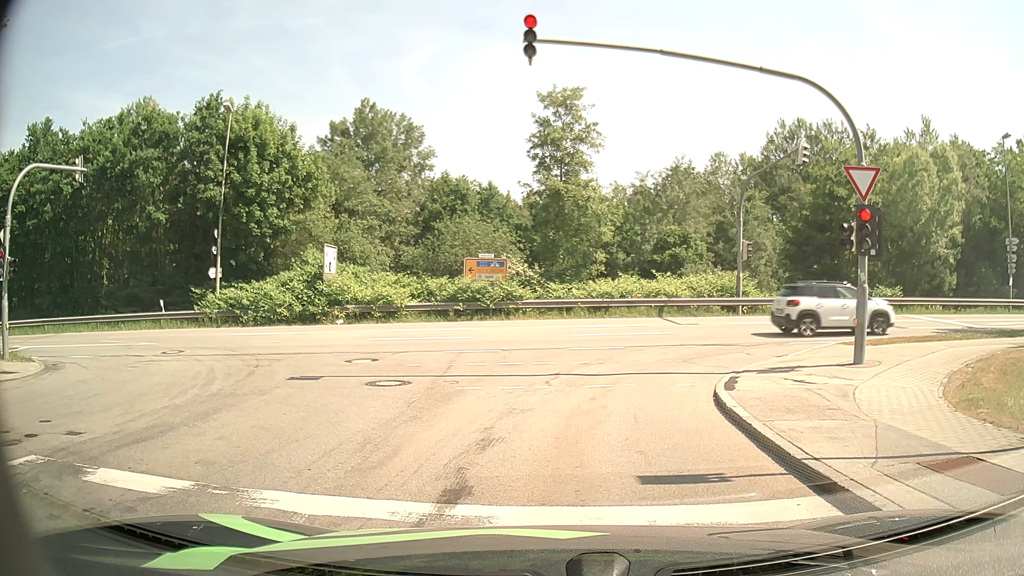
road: residential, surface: asphalt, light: Day
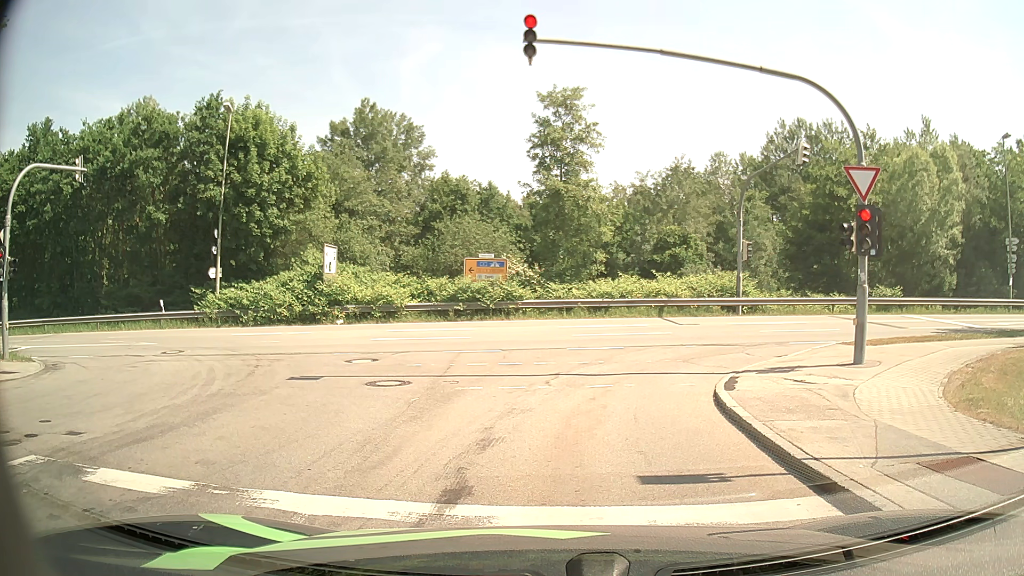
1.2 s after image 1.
(0.0, 0.0) m; 0°
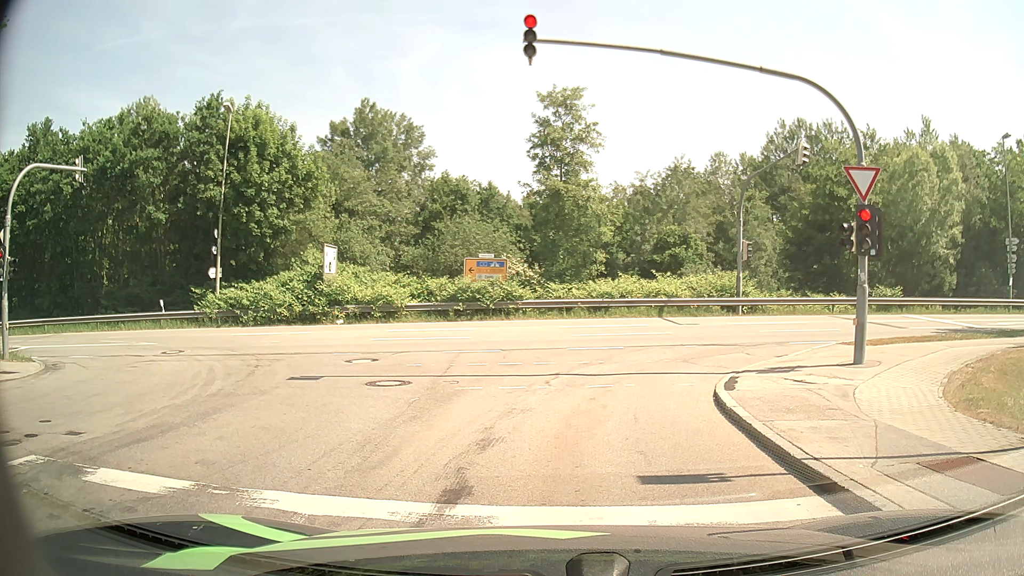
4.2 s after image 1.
(0.0, 0.0) m; 0°
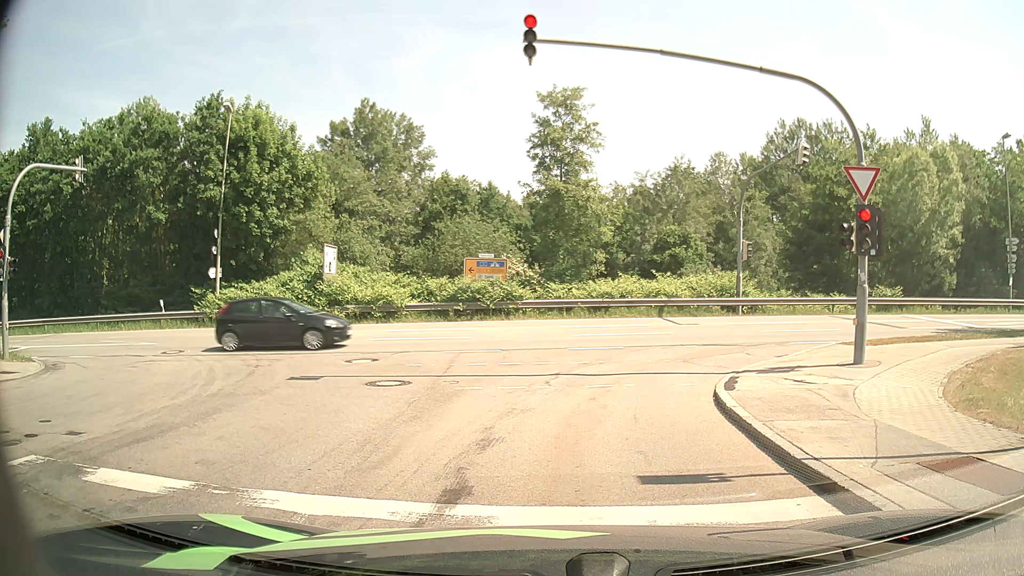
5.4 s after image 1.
(0.0, 0.0) m; 0°
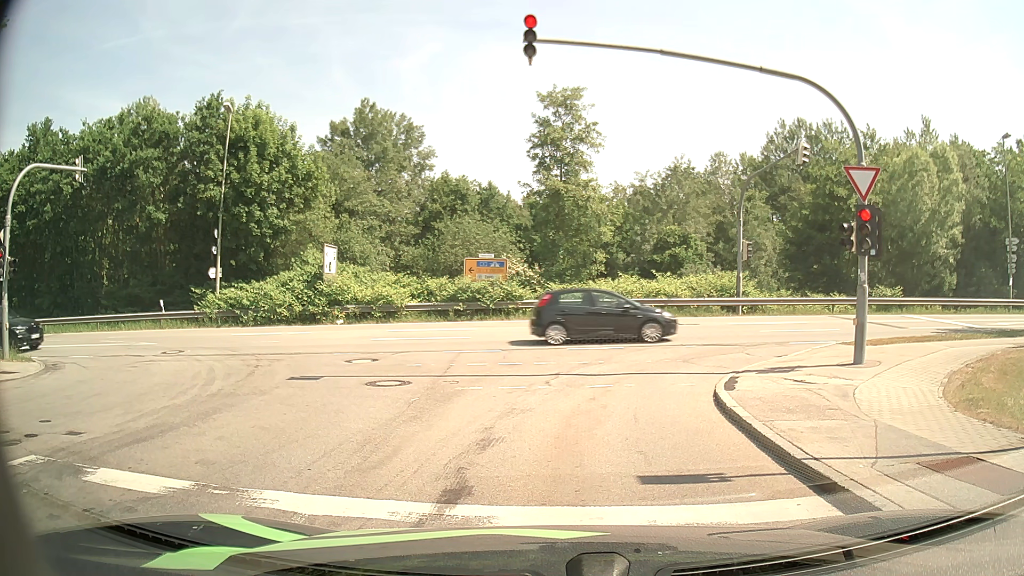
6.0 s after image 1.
(0.0, 0.0) m; 0°
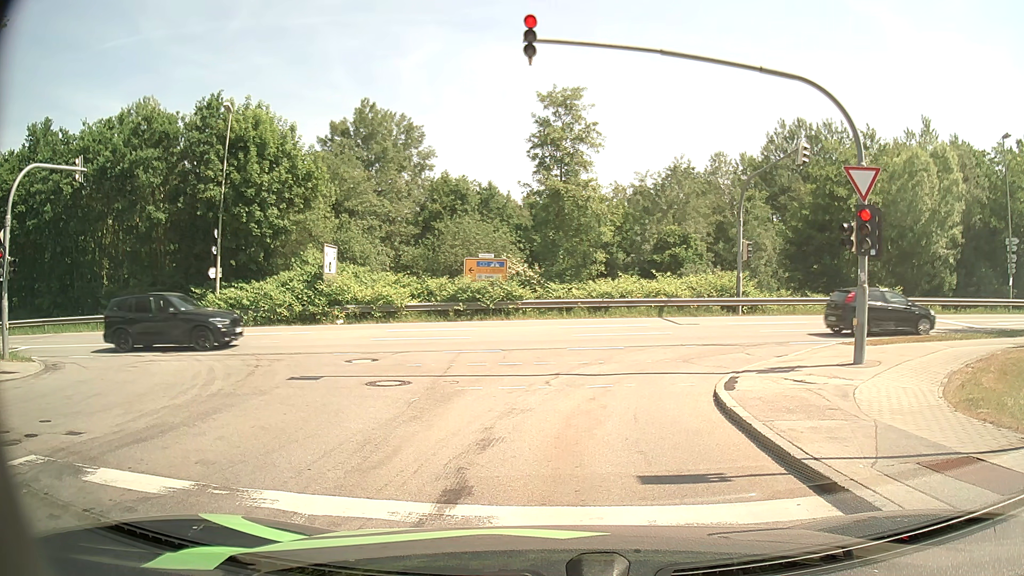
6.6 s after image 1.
(0.0, 0.0) m; 0°
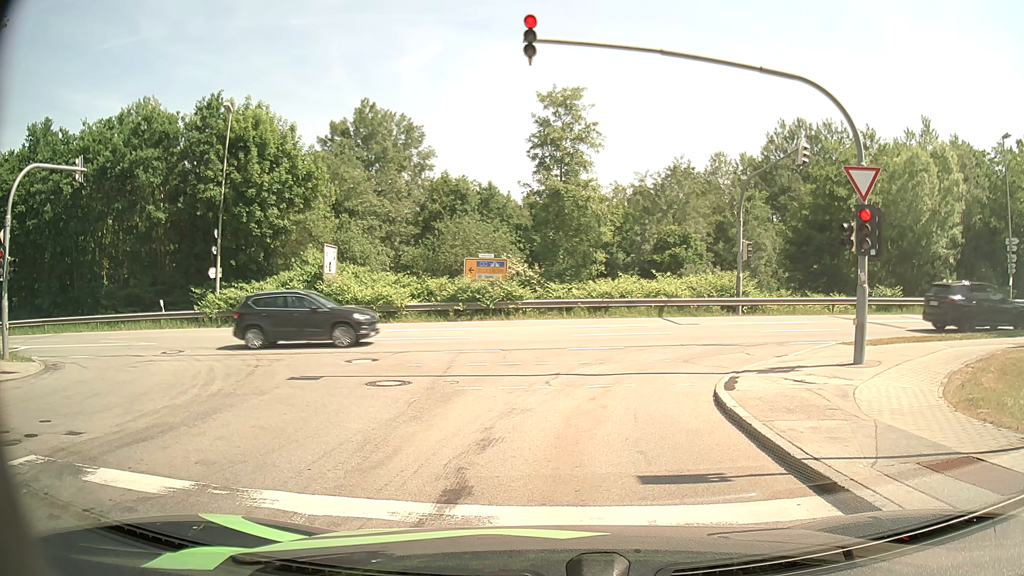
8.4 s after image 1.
(0.0, 0.0) m; 0°
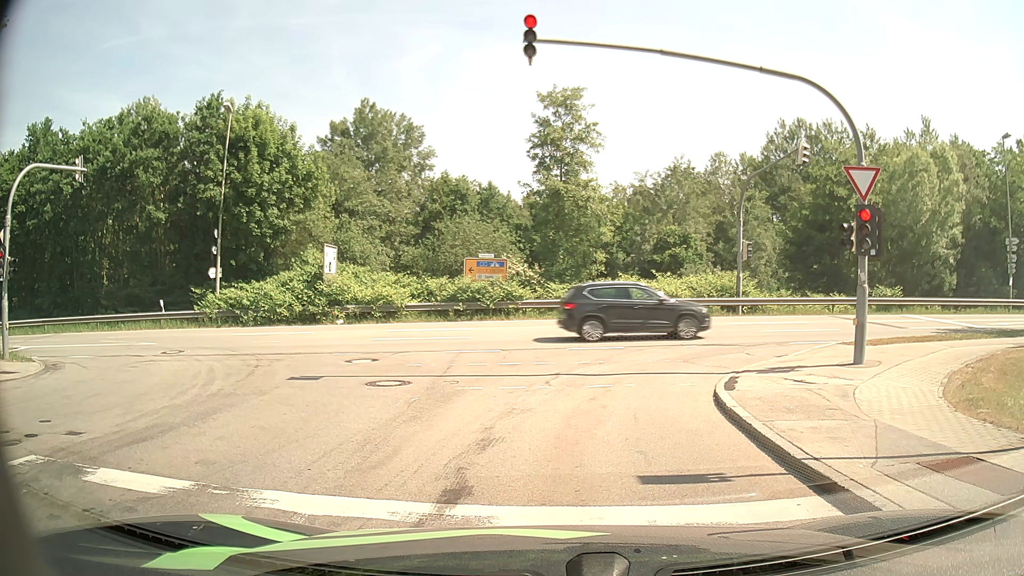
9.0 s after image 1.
(0.0, 0.0) m; 0°
